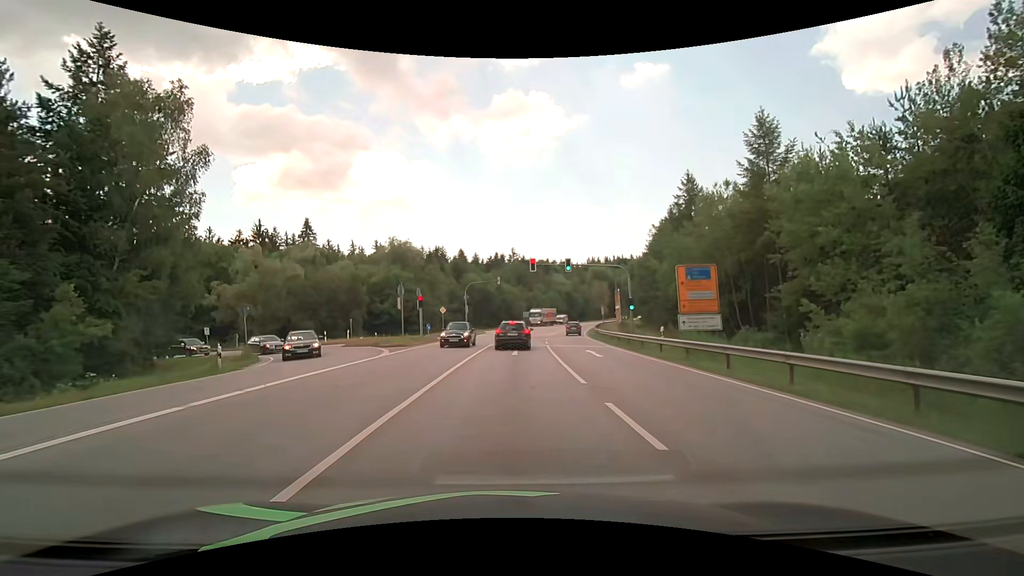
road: secondary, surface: asphalt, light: Day
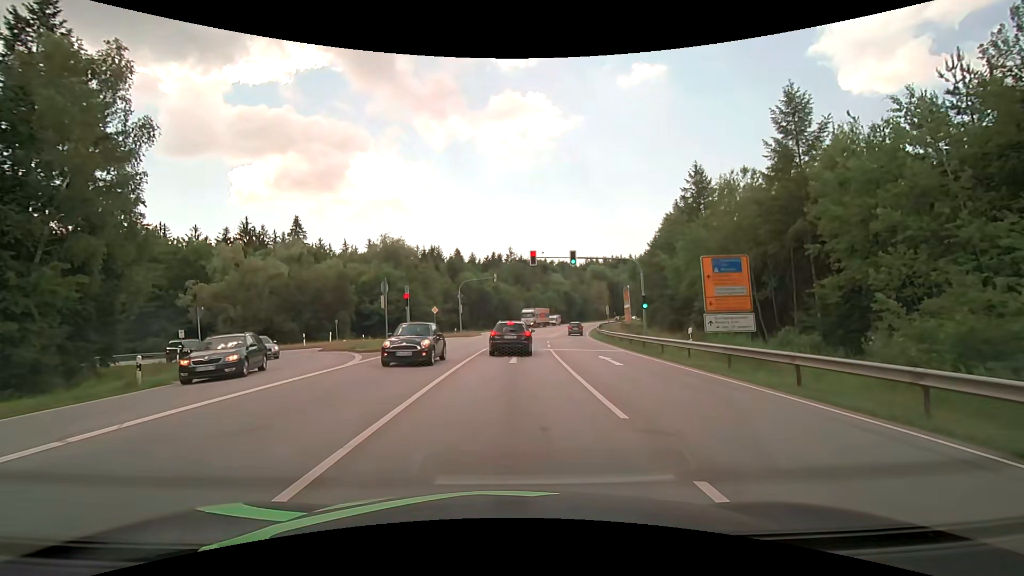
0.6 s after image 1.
(0.0, +4.1) m; 0°
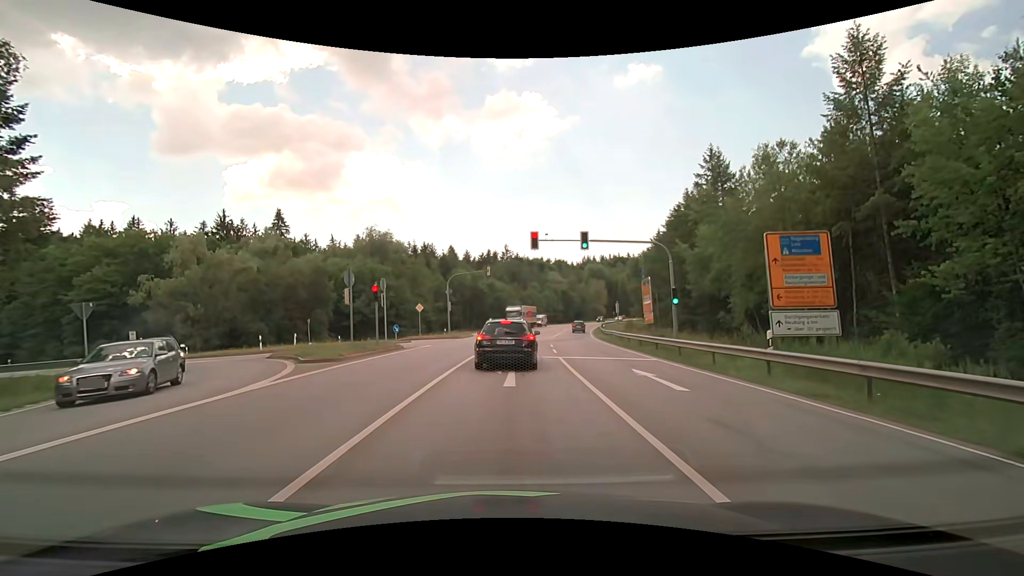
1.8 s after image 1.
(0.0, +6.4) m; 0°
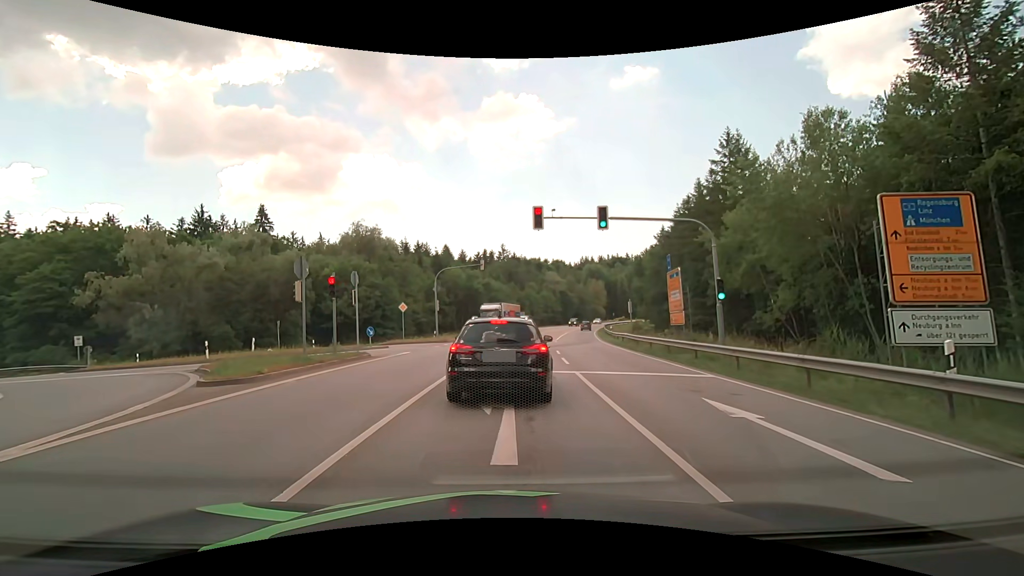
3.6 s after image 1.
(0.0, +5.6) m; 0°
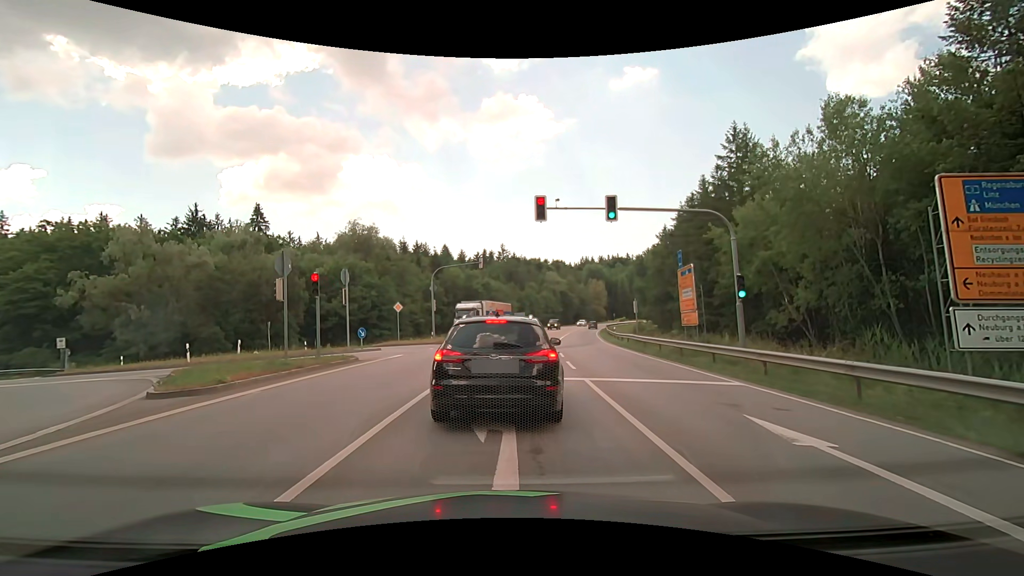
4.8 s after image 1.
(0.0, +1.6) m; 0°
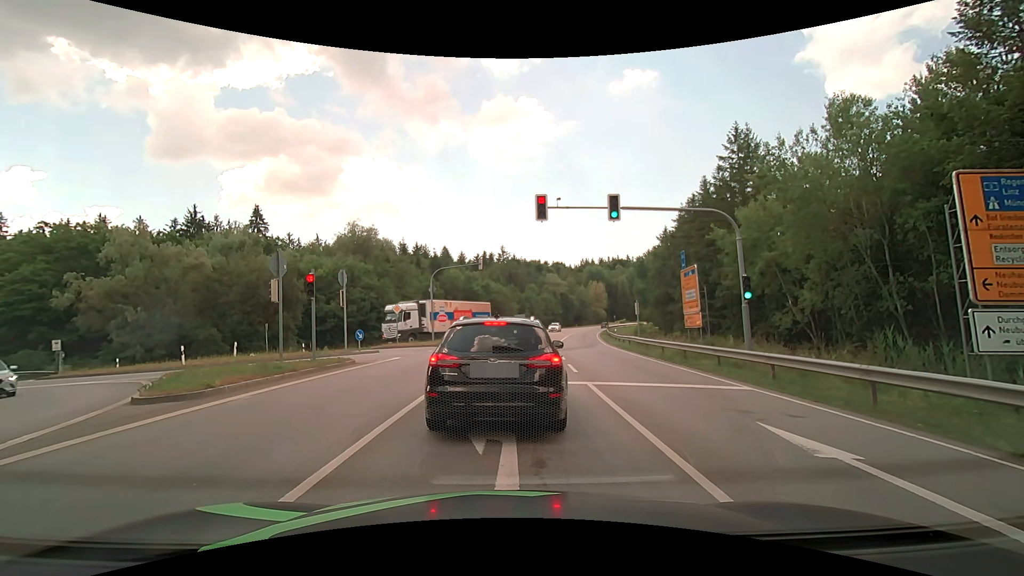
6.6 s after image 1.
(0.0, +0.5) m; 0°
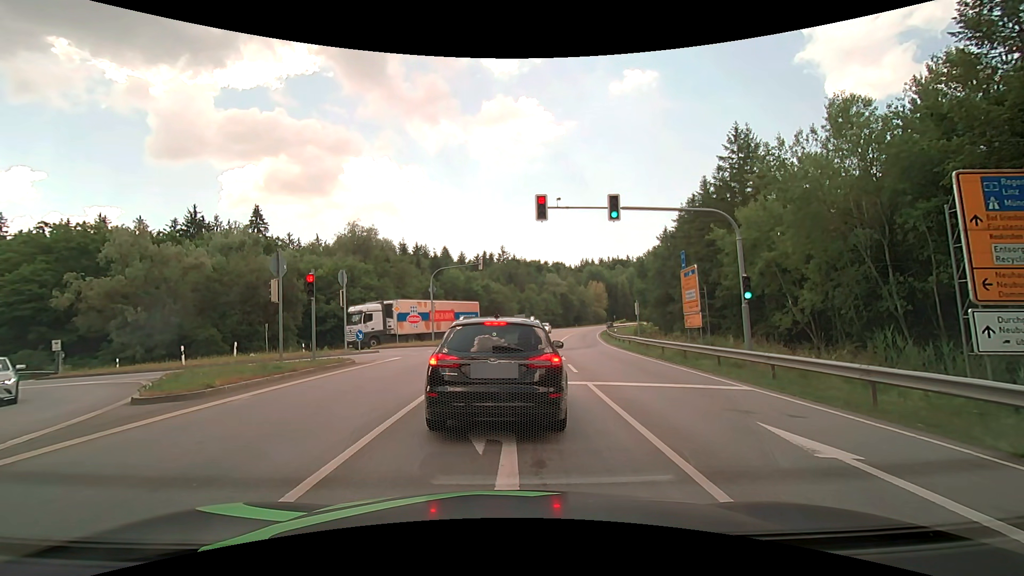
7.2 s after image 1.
(0.0, 0.0) m; 0°
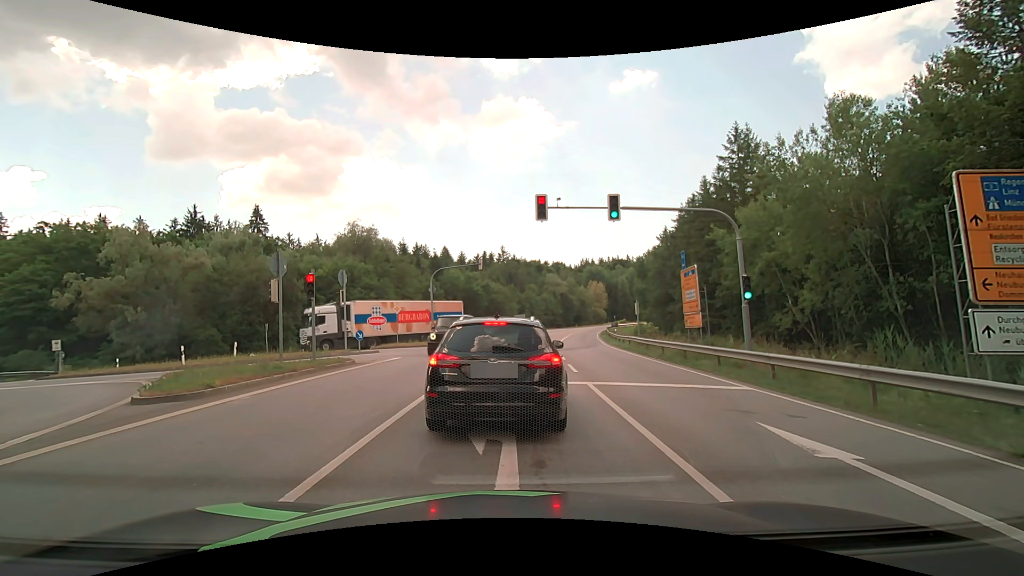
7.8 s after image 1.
(0.0, 0.0) m; 0°
